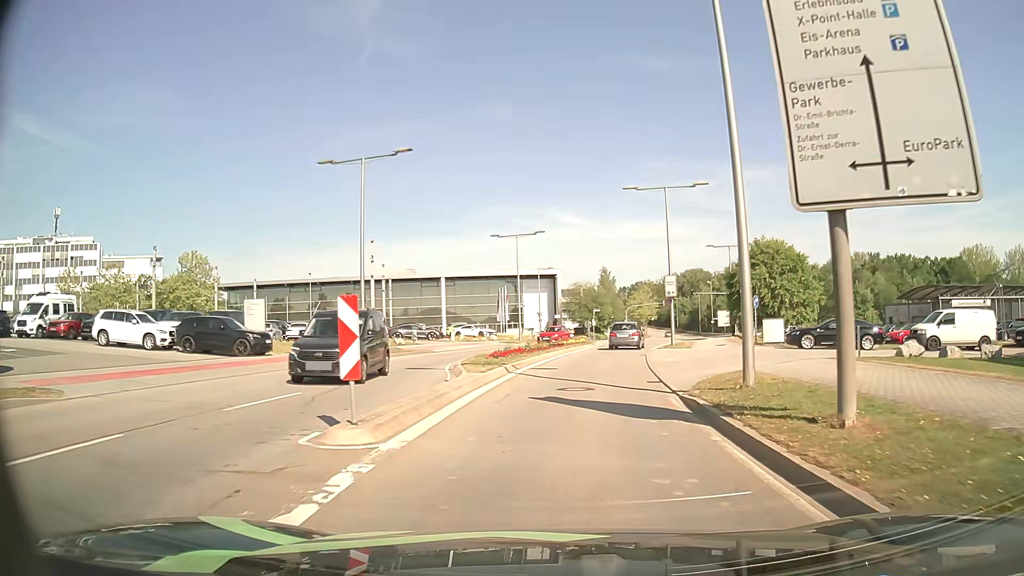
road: secondary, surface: asphalt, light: Day
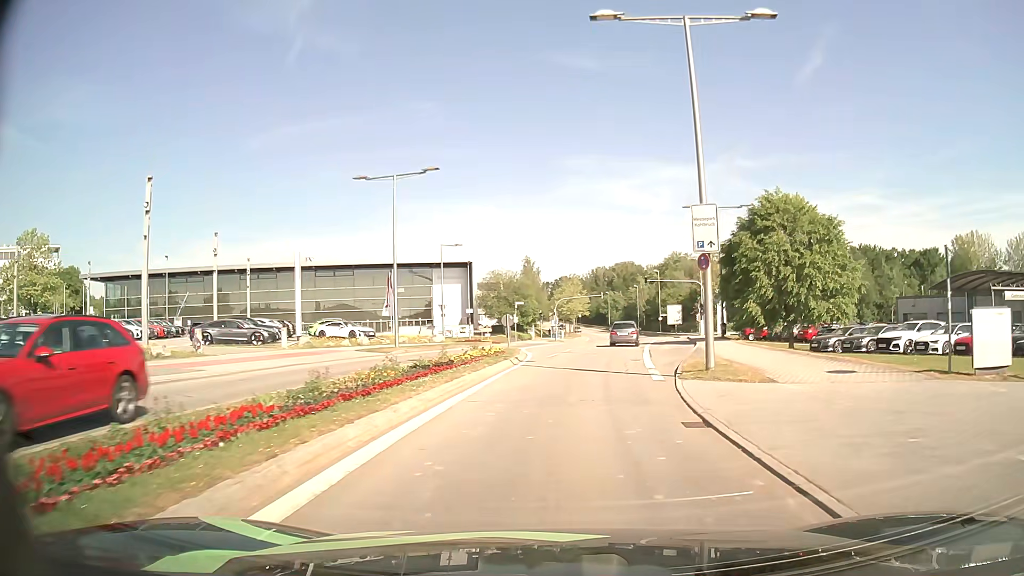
(+1.0, +22.5) m; +6°
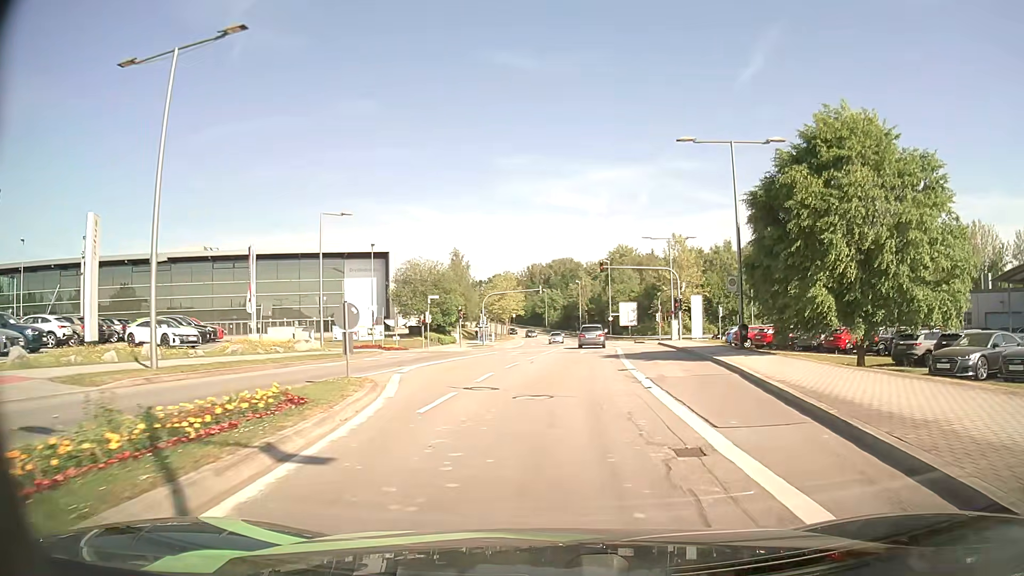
(+0.9, +18.0) m; +6°
(0, +10) (+1, +20) (+1, +30) (+2, +40) (+3, +50) (+3, +60) (+4, +70) (+4, +80) (+4, +90) (+4, +100) m
